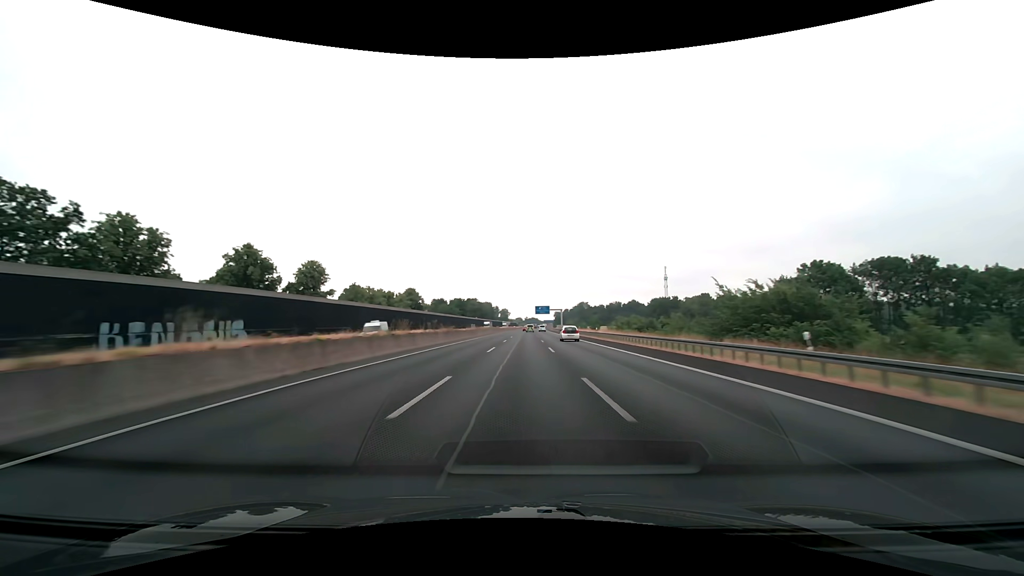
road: motorway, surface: asphalt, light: Day
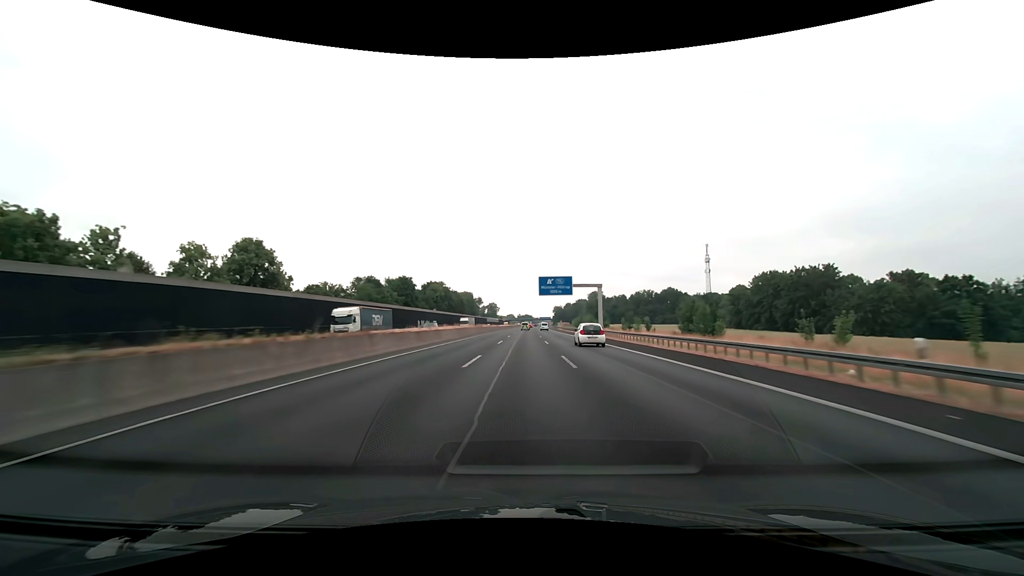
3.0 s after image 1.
(+0.6, +101.8) m; +1°
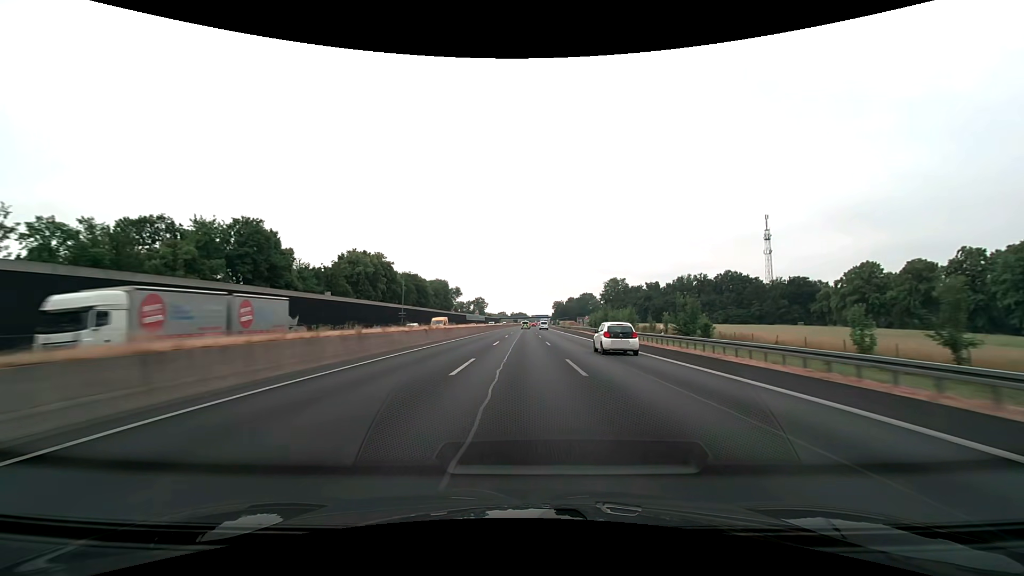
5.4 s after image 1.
(+0.4, +77.3) m; +1°
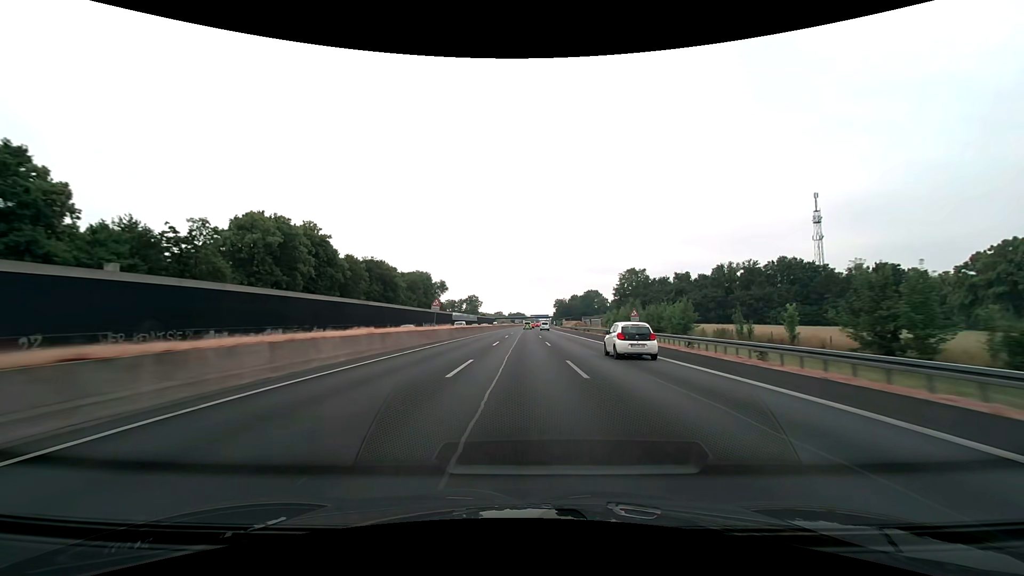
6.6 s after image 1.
(+0.1, +37.1) m; 0°
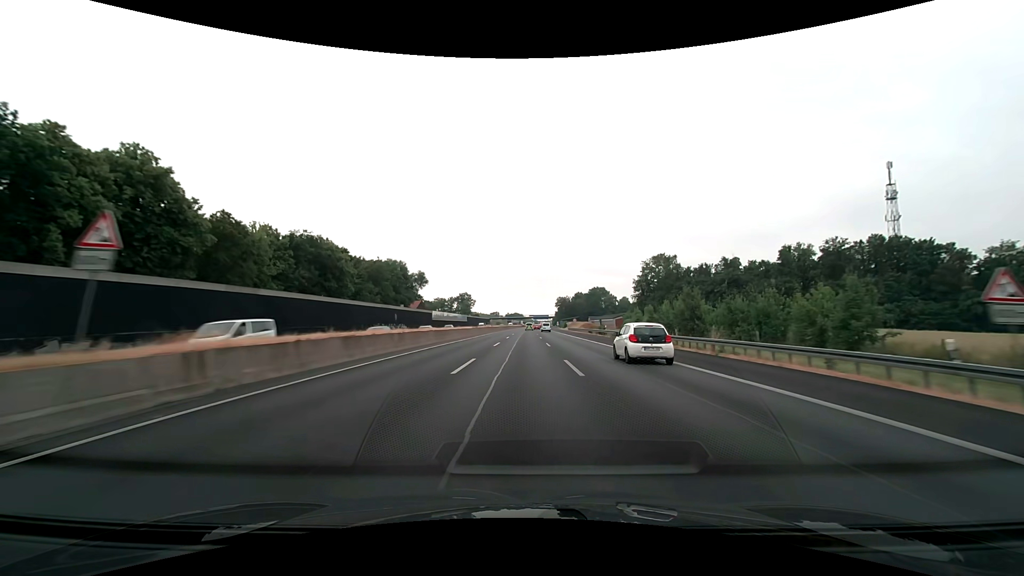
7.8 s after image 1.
(+0.1, +36.0) m; 0°
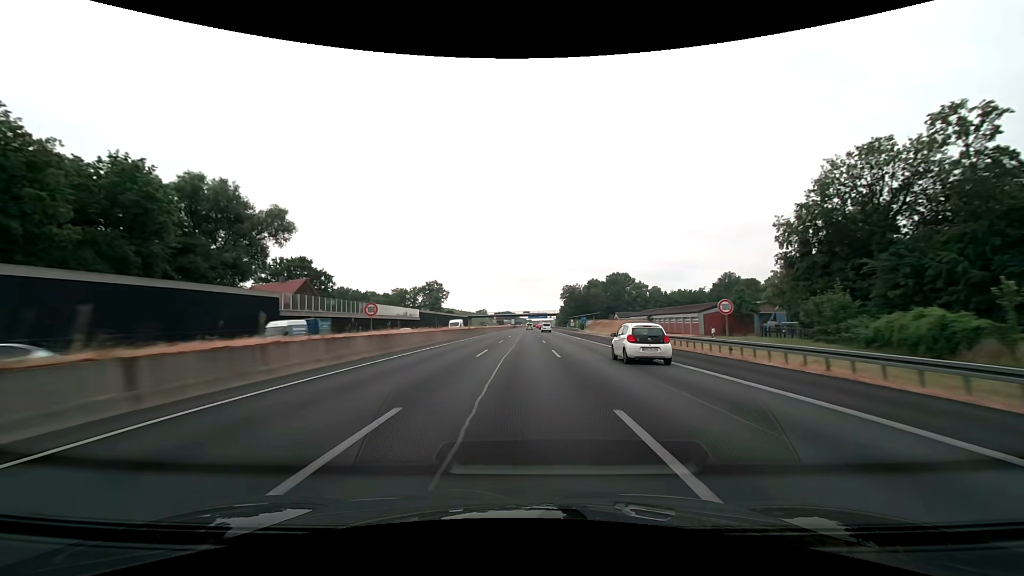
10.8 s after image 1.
(+0.6, +85.3) m; +1°
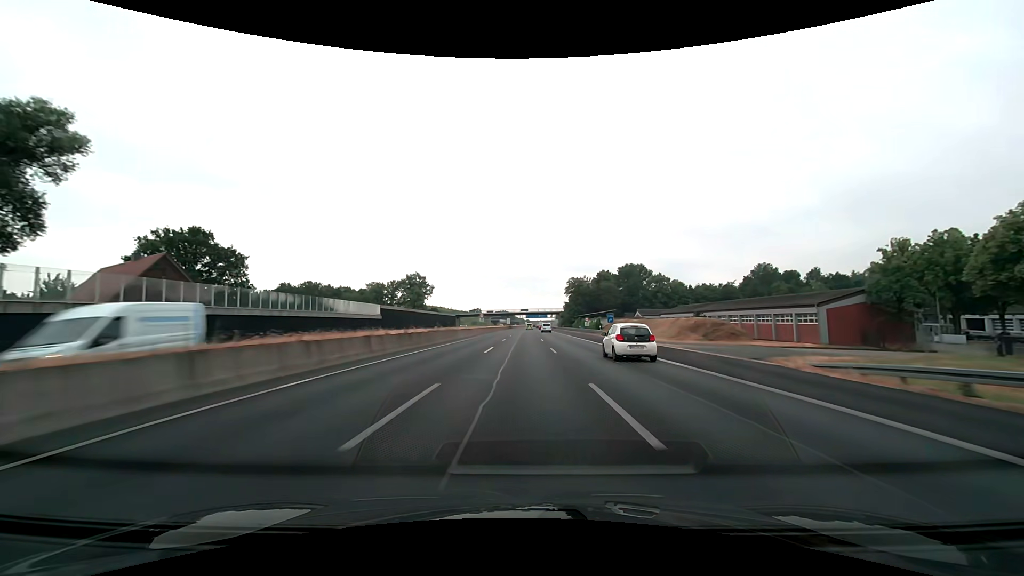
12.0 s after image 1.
(+0.1, +32.6) m; 0°
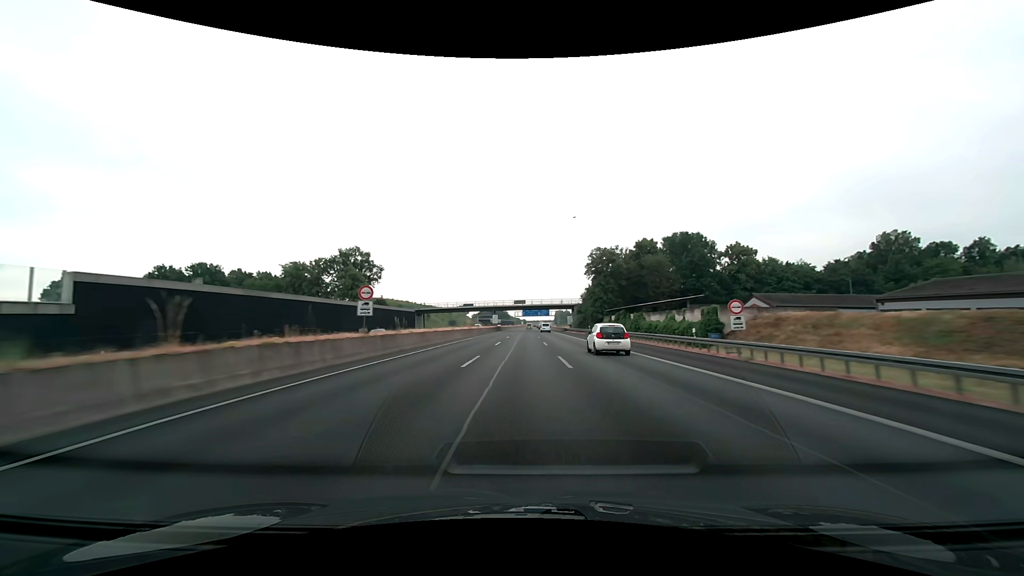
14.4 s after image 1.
(+0.3, +64.3) m; +1°
(0, +10) (0, +20) (0, +30) (0, +40) (0, +50) (0, +60) (0, +70) (0, +80) (0, +90) (+1, +100) m
